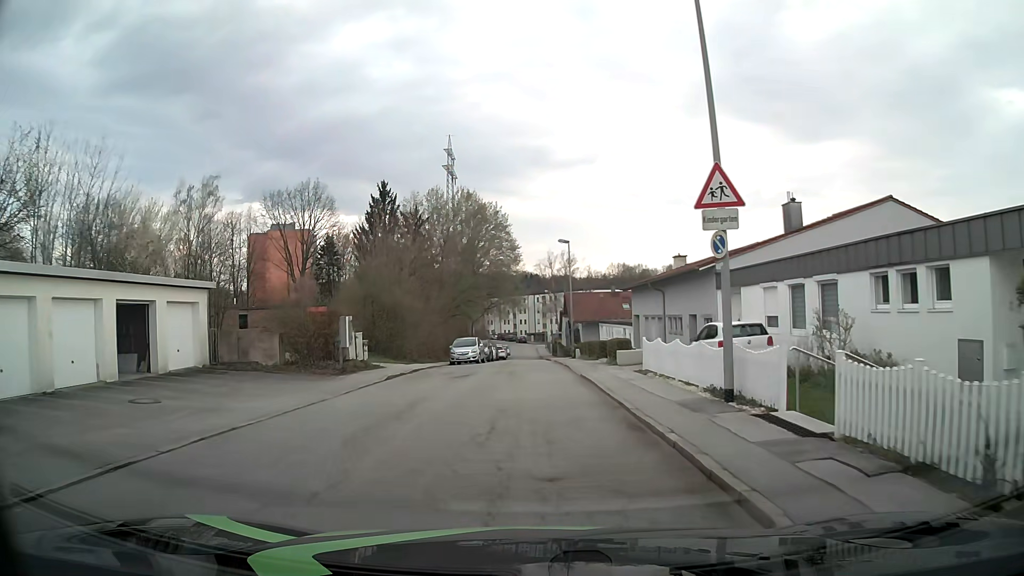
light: Day
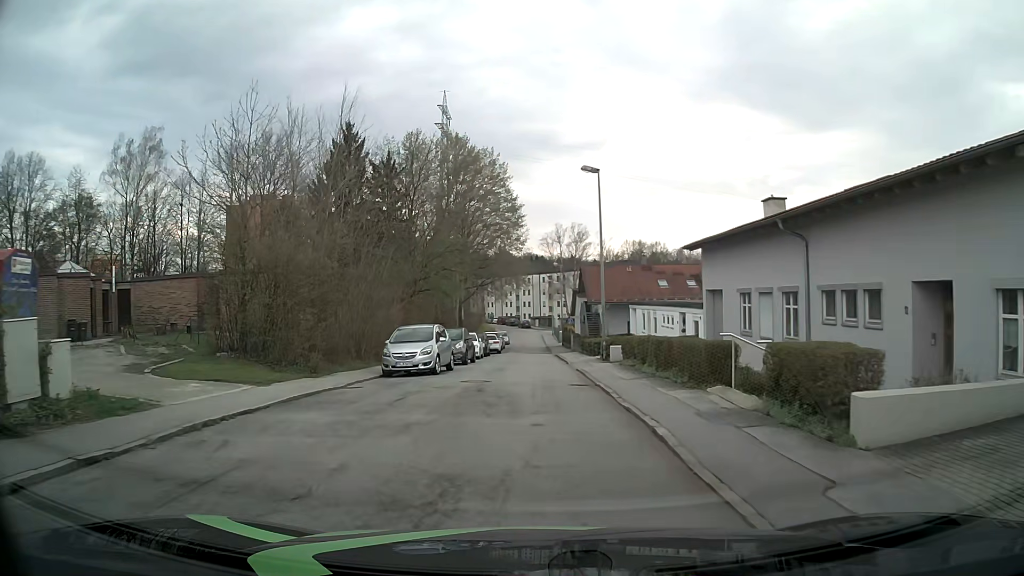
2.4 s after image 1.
(0.0, +18.4) m; 0°
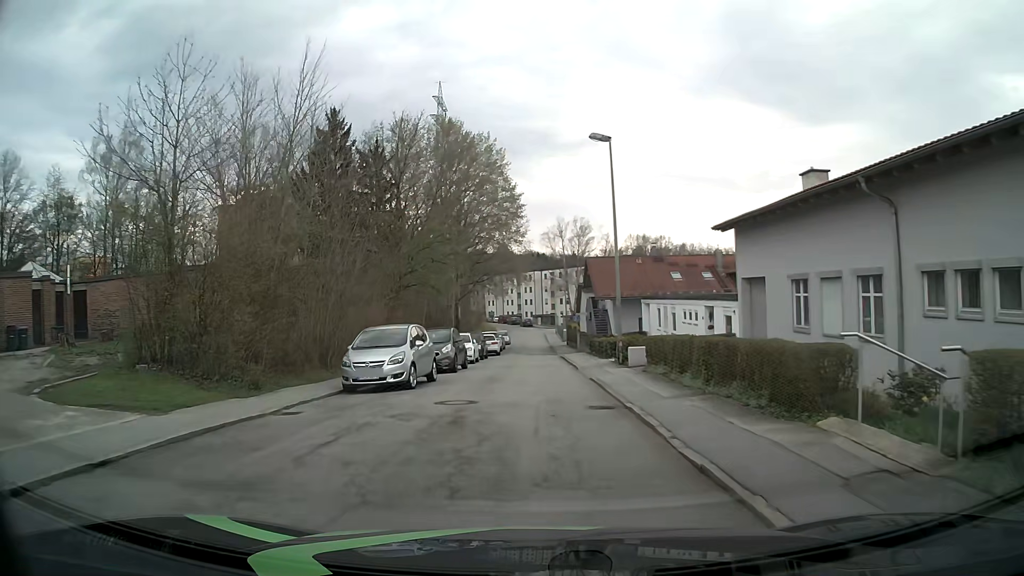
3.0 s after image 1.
(0.0, +4.7) m; 0°
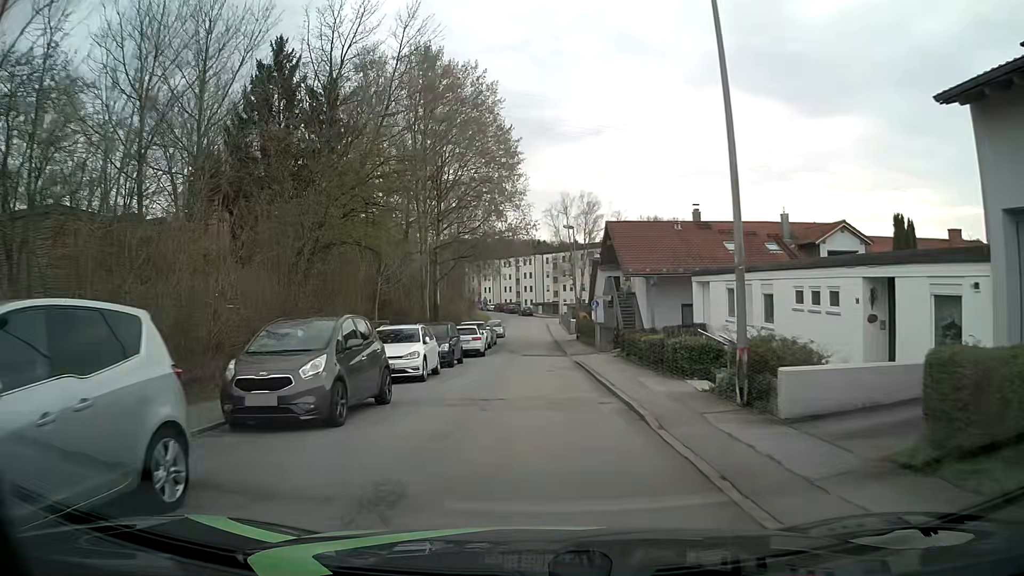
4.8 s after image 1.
(-0.1, +14.1) m; -1°
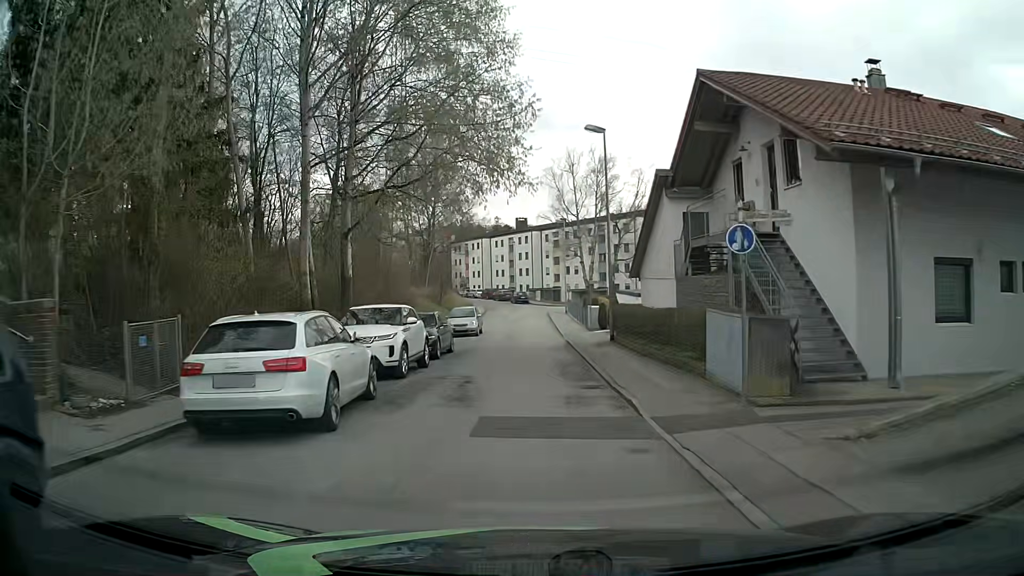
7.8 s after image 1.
(+0.5, +23.1) m; +1°
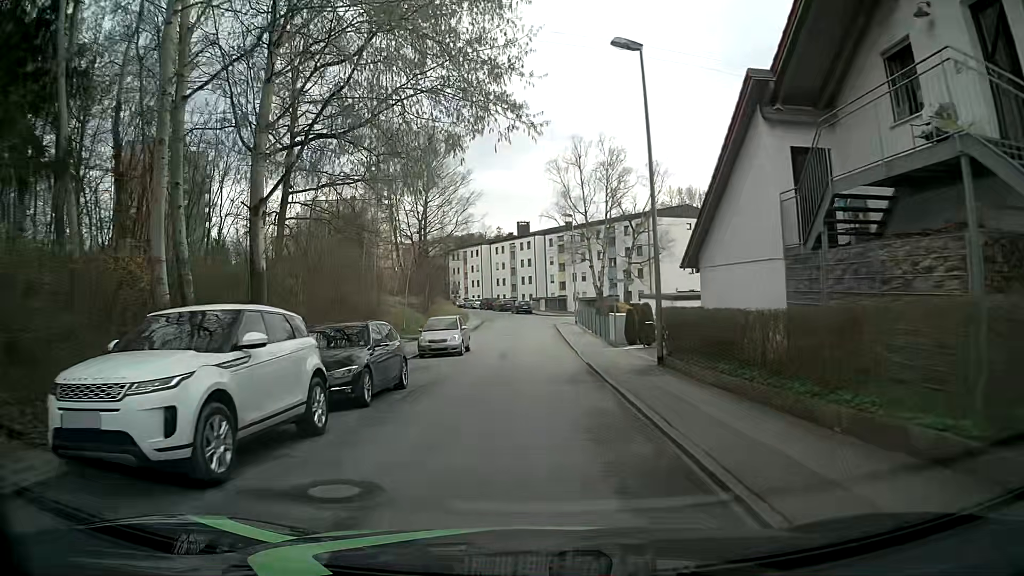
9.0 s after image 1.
(0.0, +9.0) m; 0°
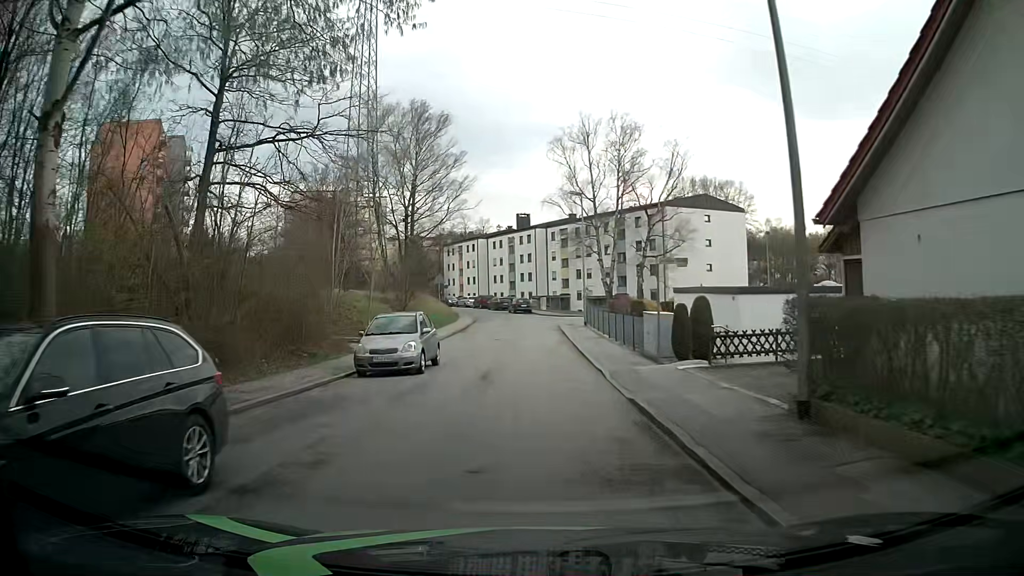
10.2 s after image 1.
(0.0, +8.9) m; +1°
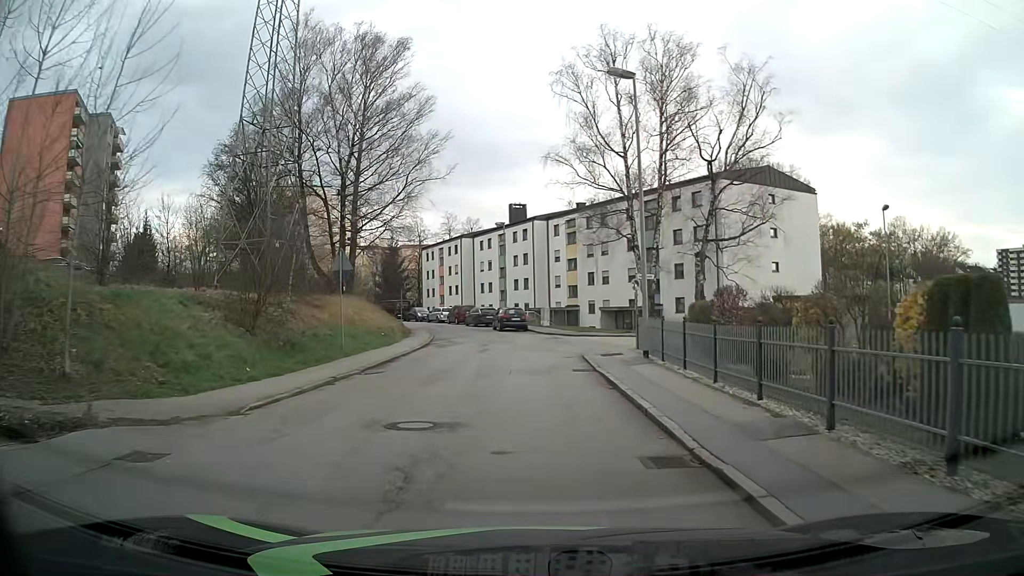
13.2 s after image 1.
(-0.3, +22.3) m; 0°
(0, +10) (0, +20) (-1, +30) (-4, +39) (-7, +49) (-10, +58) (-15, +67) (-20, +75) (-27, +83) (-35, +89) m
